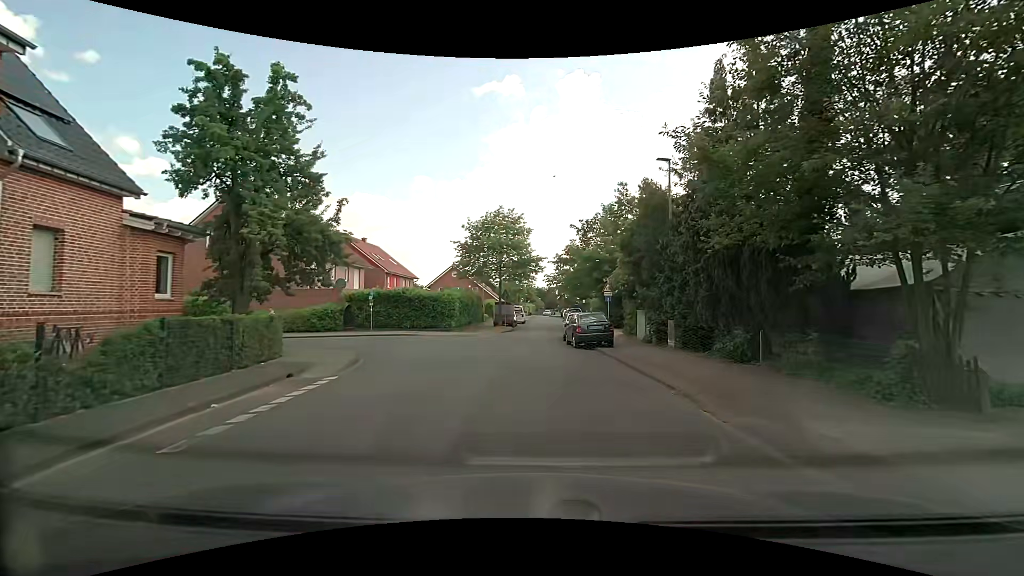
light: Day
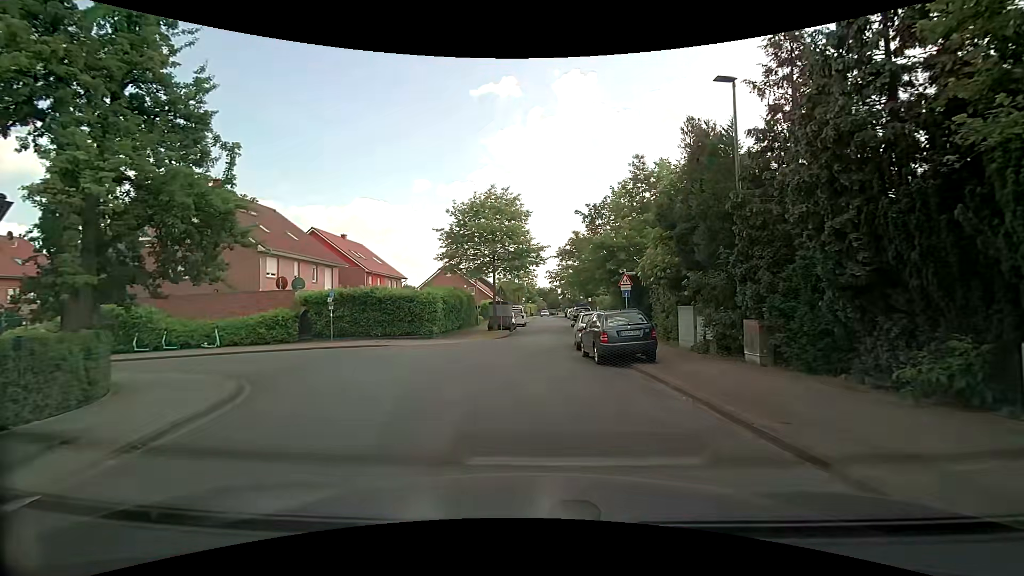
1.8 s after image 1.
(0.0, +6.9) m; -1°
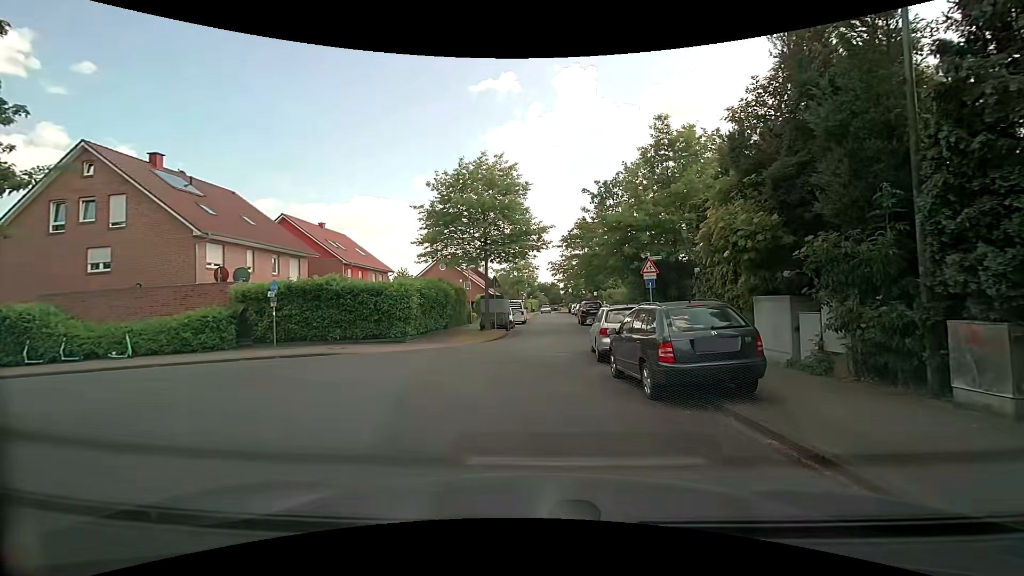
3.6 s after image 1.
(0.0, +6.1) m; 0°
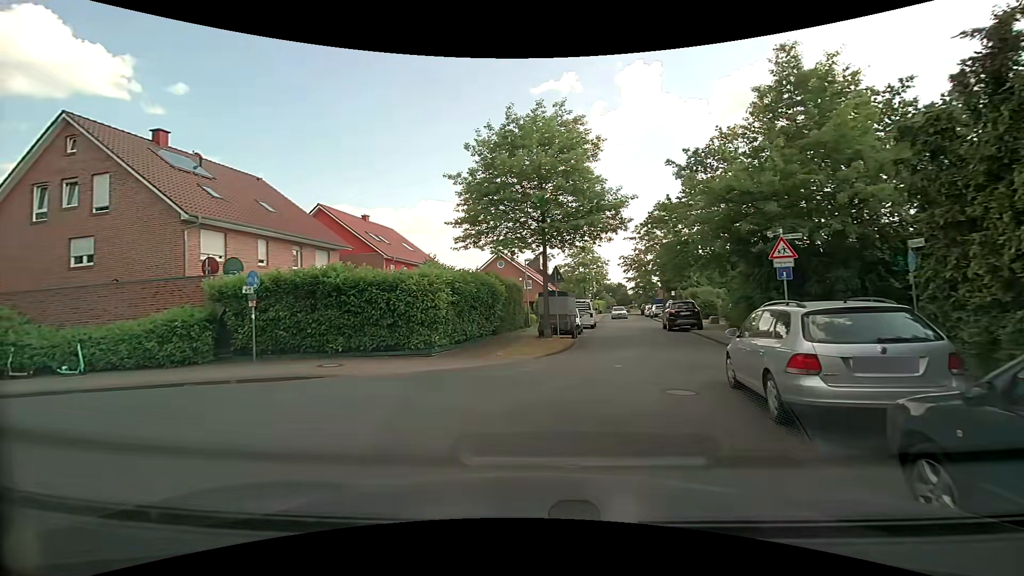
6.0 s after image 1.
(-0.2, +6.7) m; -6°
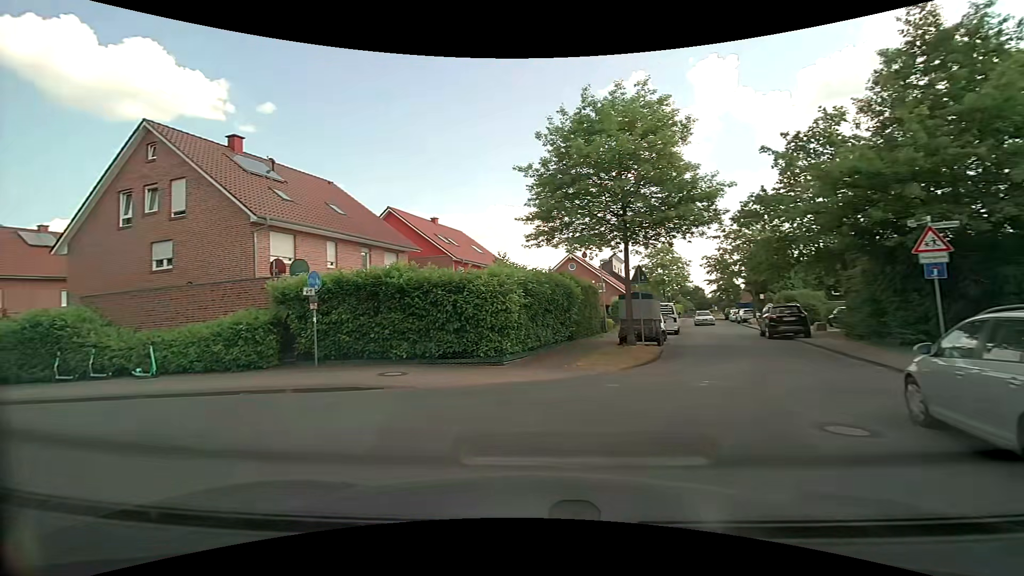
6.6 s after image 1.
(-0.1, +1.9) m; -9°
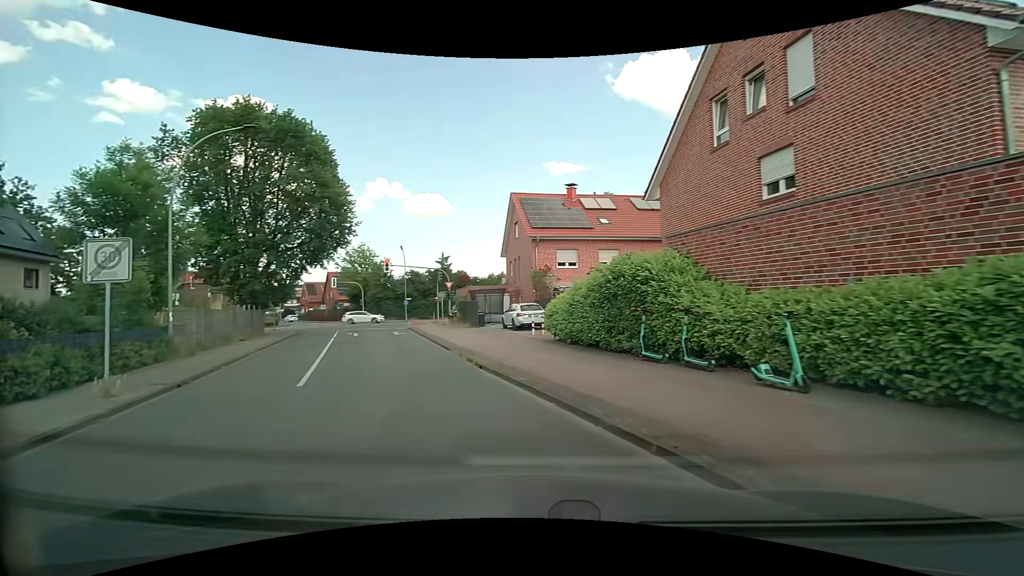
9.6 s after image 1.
(-6.0, +10.0) m; -59°
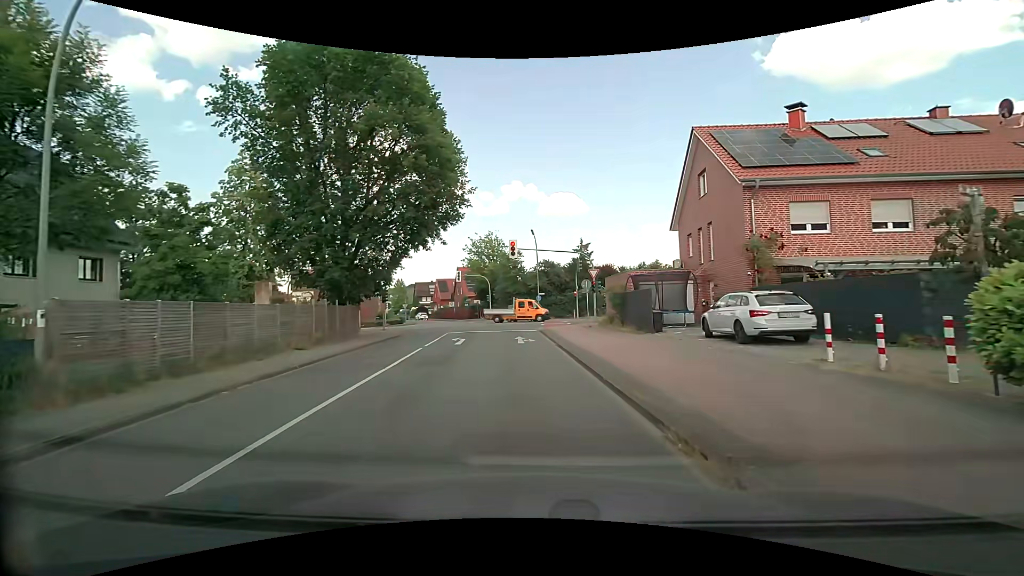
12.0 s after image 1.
(-2.8, +12.3) m; -17°
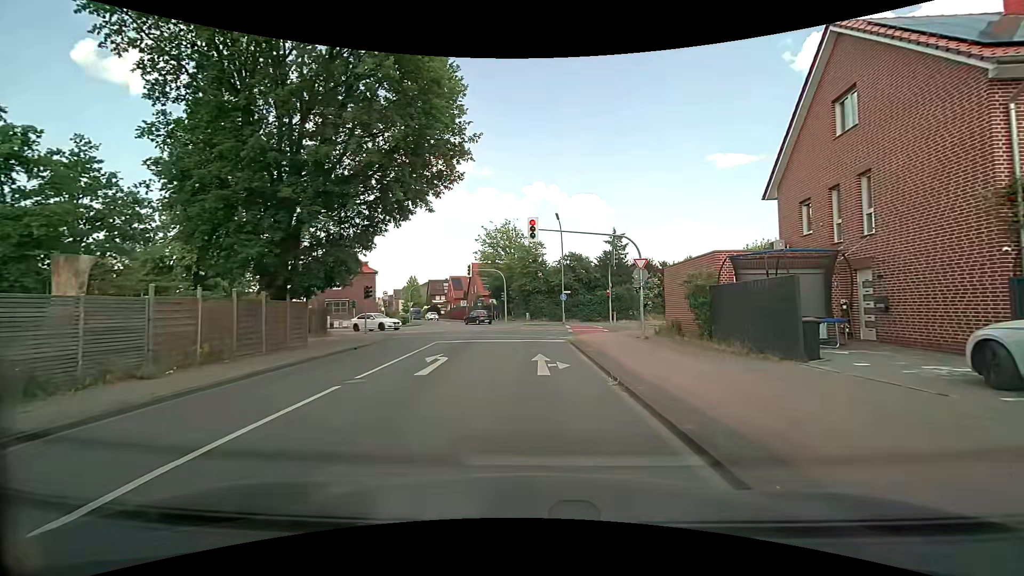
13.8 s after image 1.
(-0.2, +9.6) m; -3°
